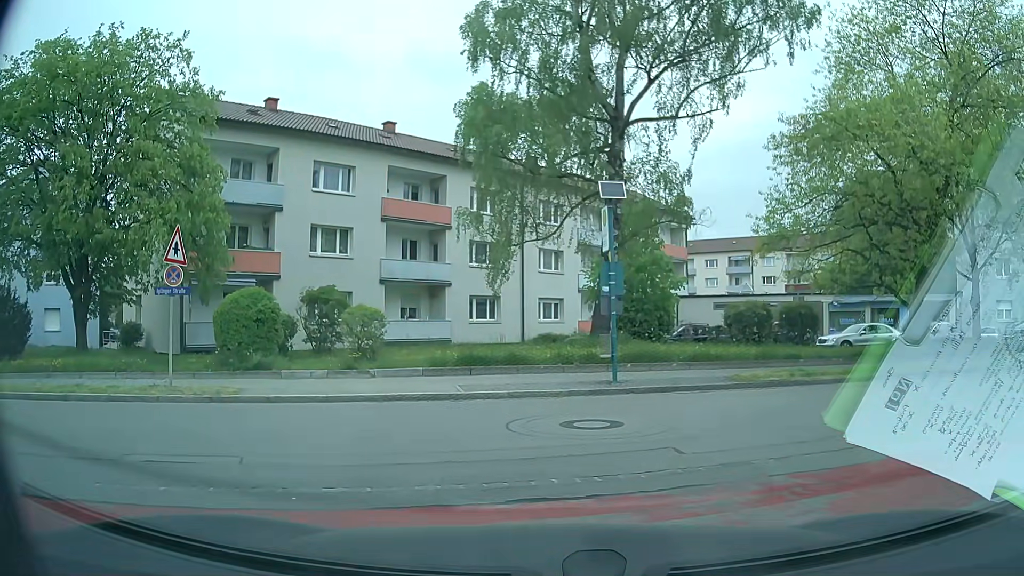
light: Day
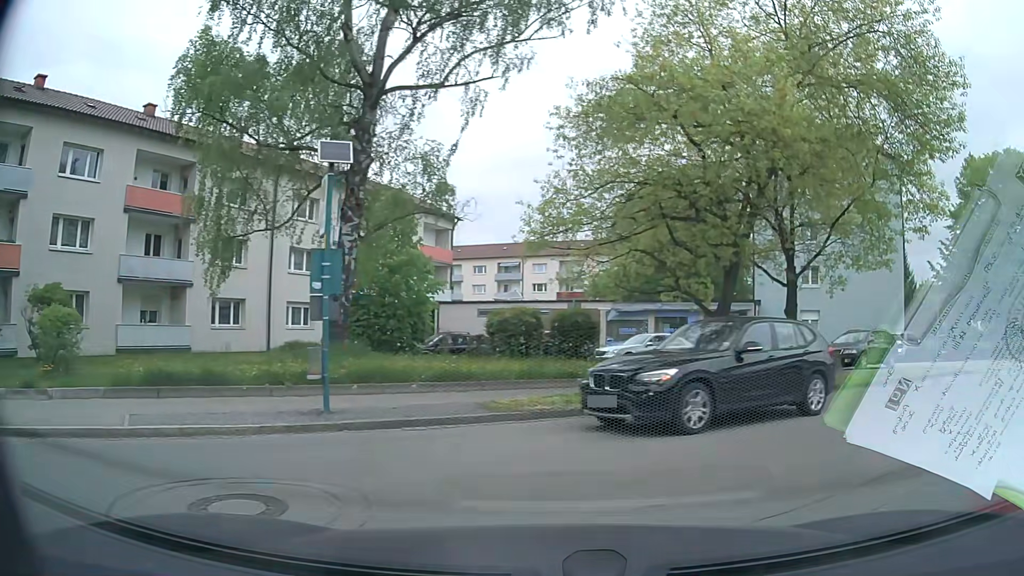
(+0.7, +3.8) m; +23°
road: residential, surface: asphalt
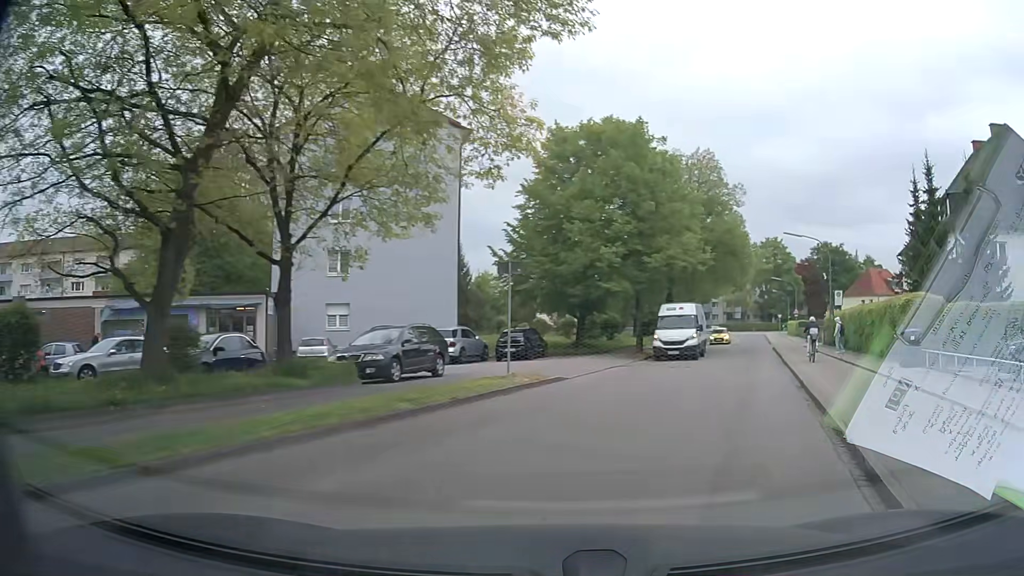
(+2.8, +7.4) m; +35°
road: tertiary
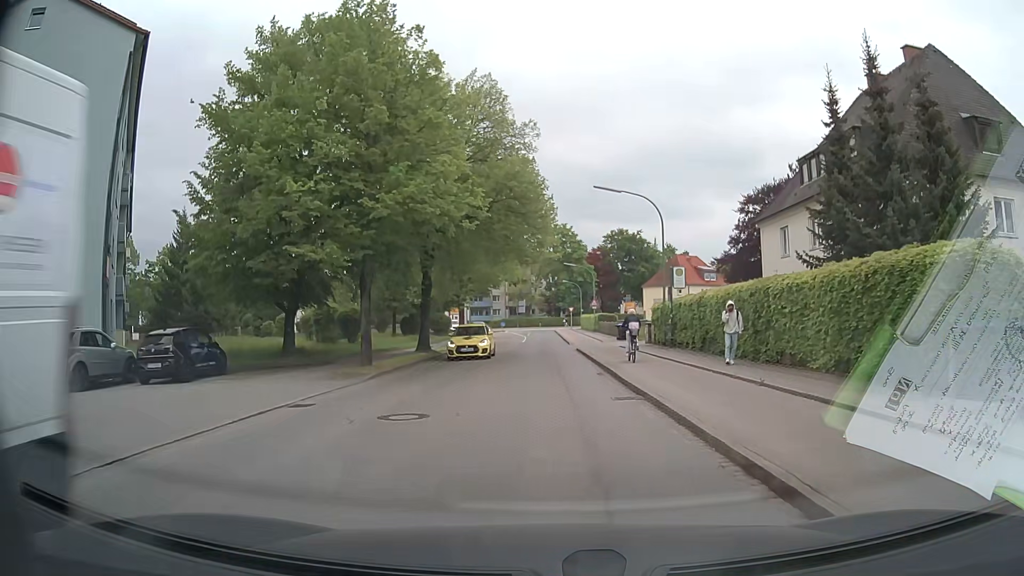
(+3.5, +14.2) m; +19°
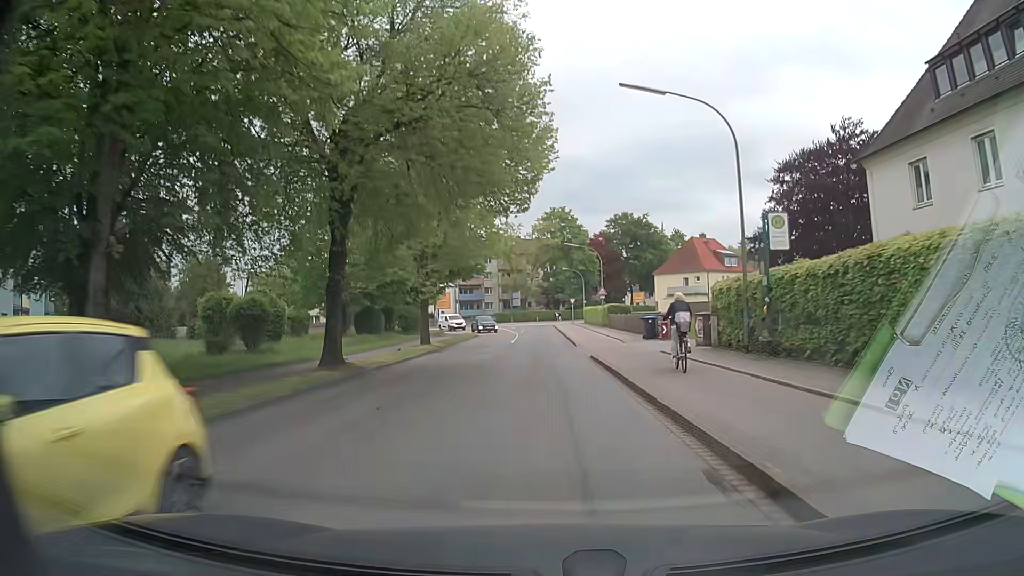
(+0.2, +13.8) m; 0°
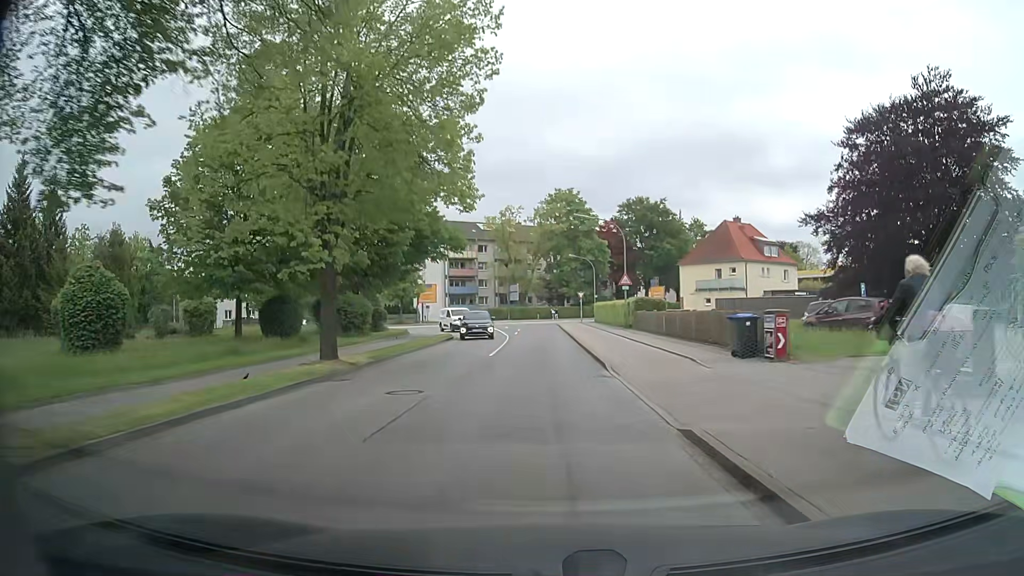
(0.0, +15.6) m; 0°
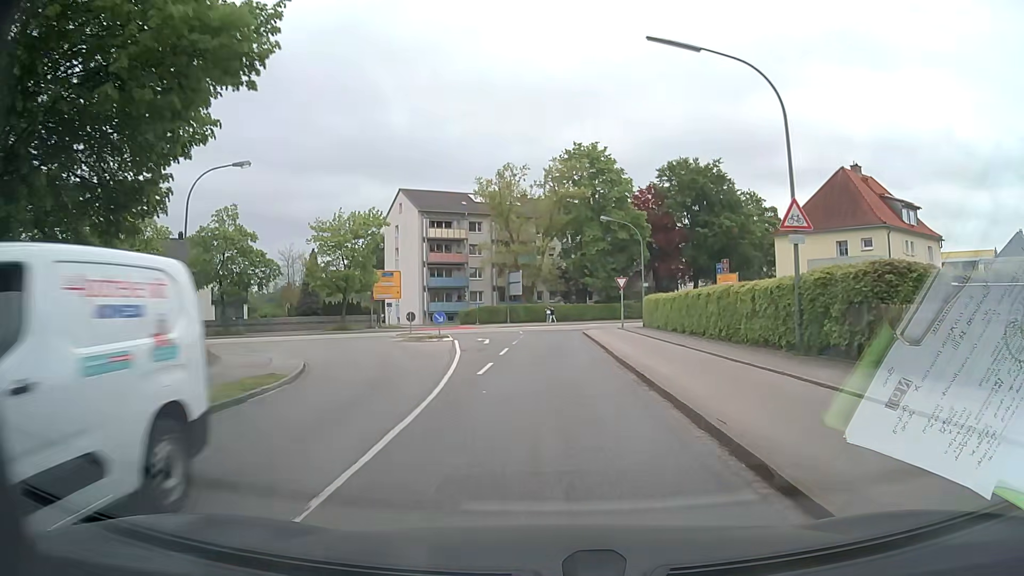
(-0.3, +28.6) m; -1°
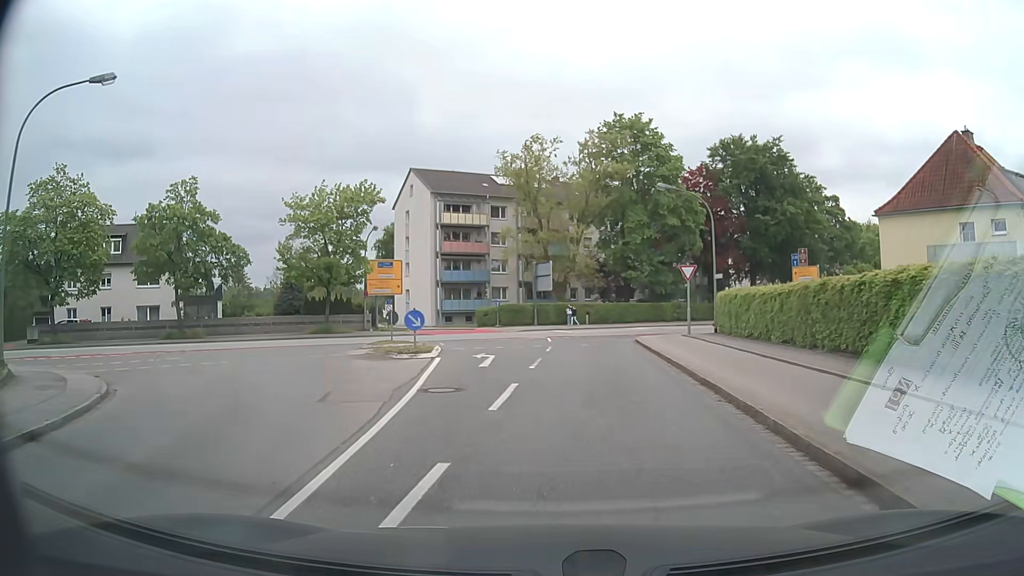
(-0.2, +11.5) m; -3°
(0, +10) (-1, +20) (-4, +29) (-12, +35) (-22, +33) (-31, +29) (-39, +23) (-48, +18) (-56, +13) (-65, +7) m
